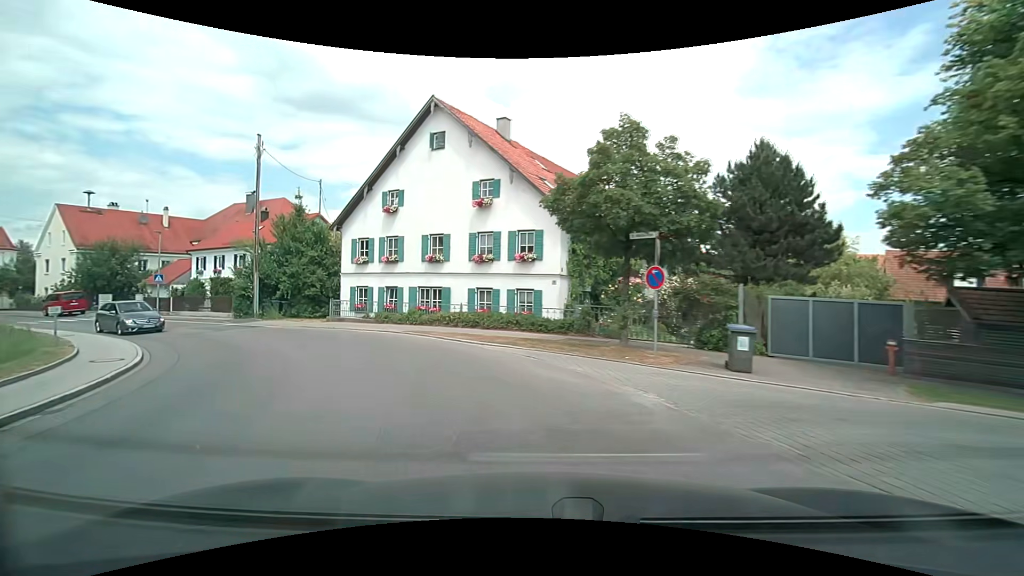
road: secondary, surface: asphalt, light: Day
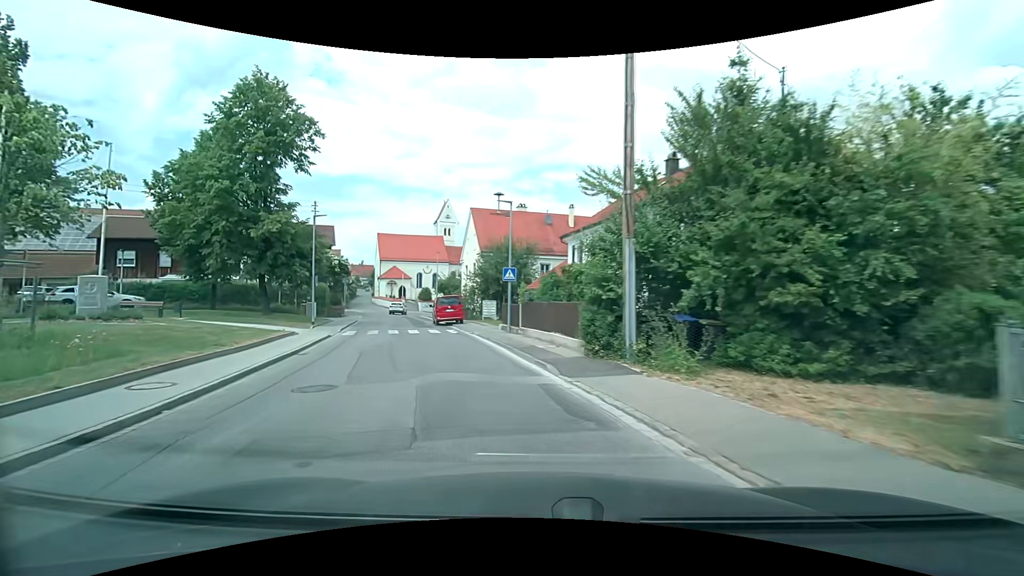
(-9.1, +20.5) m; -47°
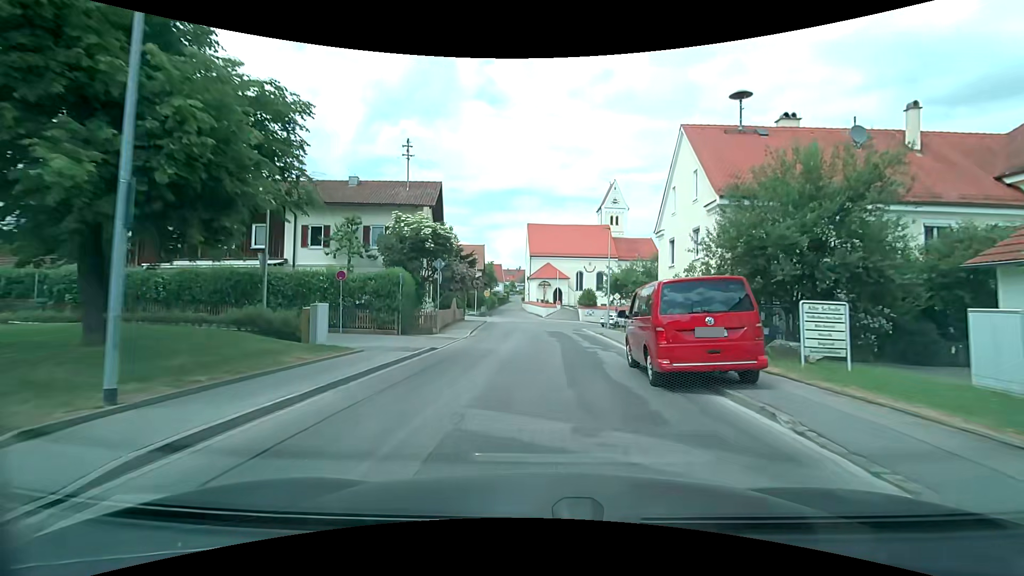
(-5.5, +23.9) m; -19°
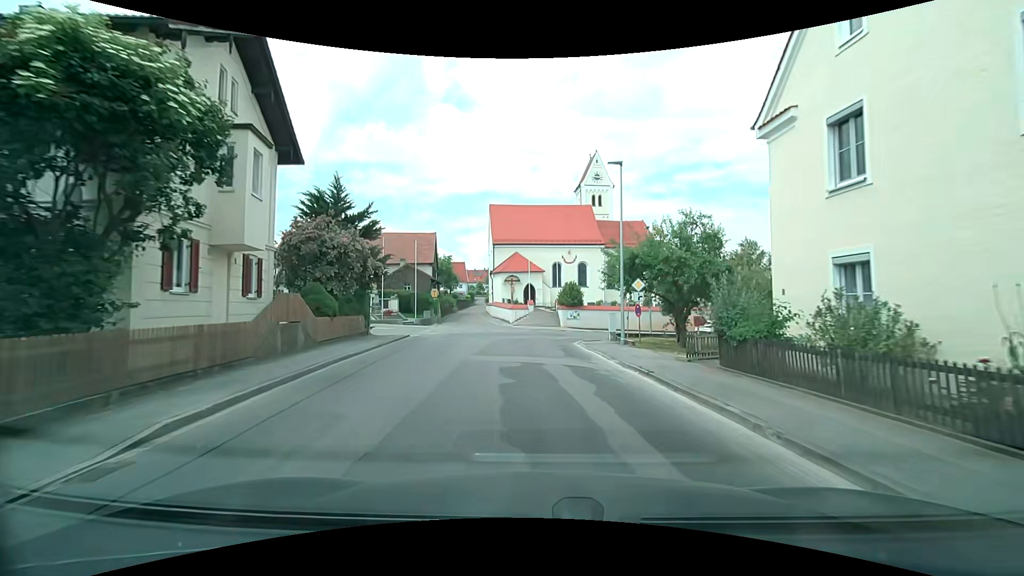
(+0.6, +18.5) m; +3°
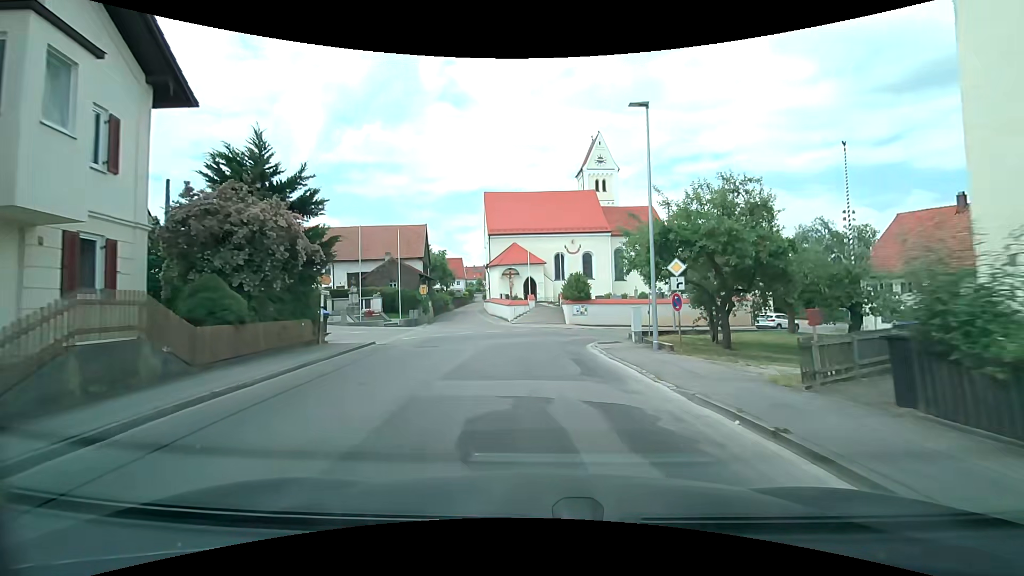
(0.0, +5.9) m; 0°
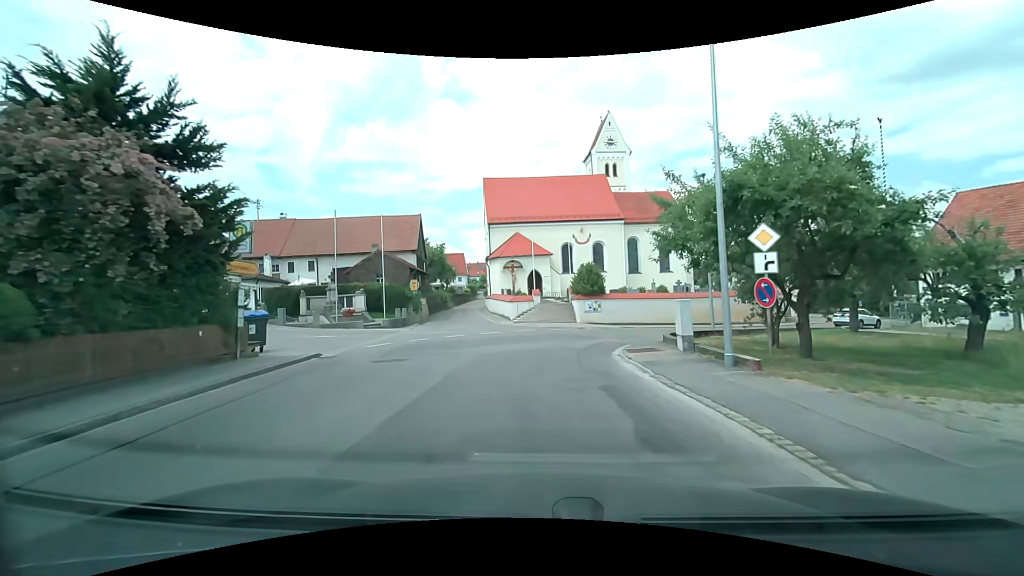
(0.0, +5.7) m; 0°
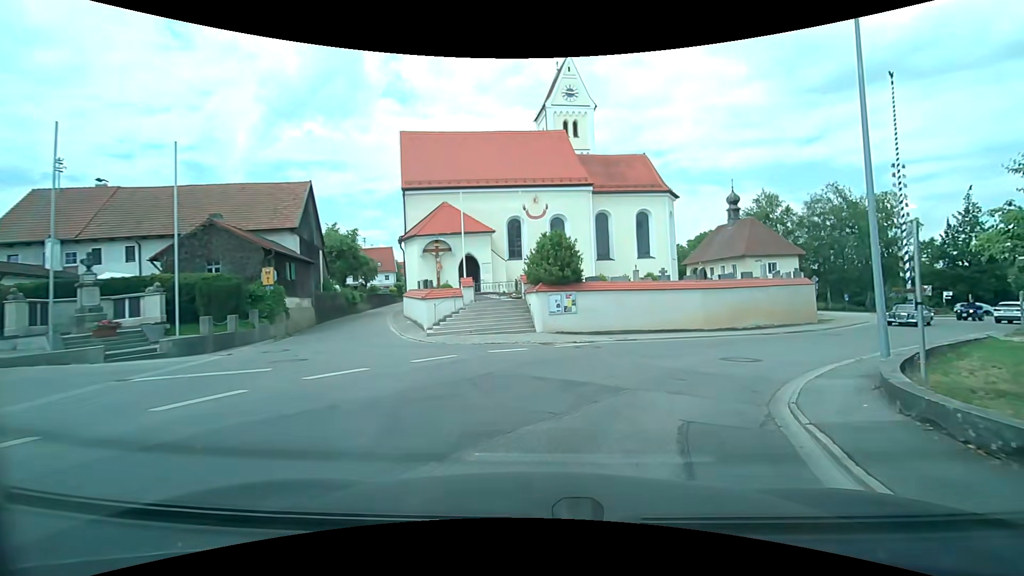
(+0.1, +15.5) m; +6°
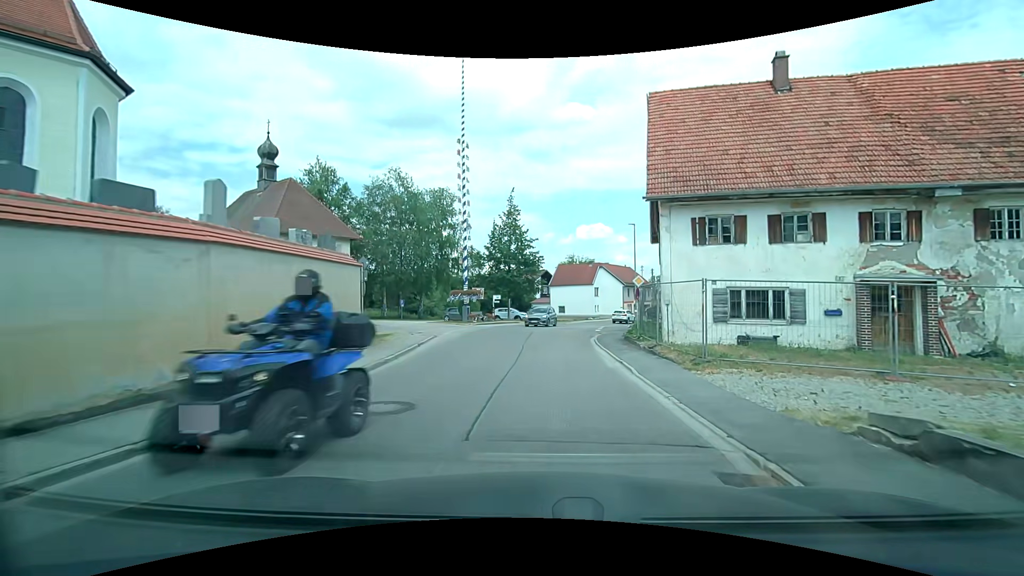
(+9.3, +19.8) m; +46°
(0, +10) (0, +20) (+1, +30) (+3, +40) (+5, +50) (+9, +59) (+13, +68) (+18, +77) (+22, +86) (+26, +95) m
